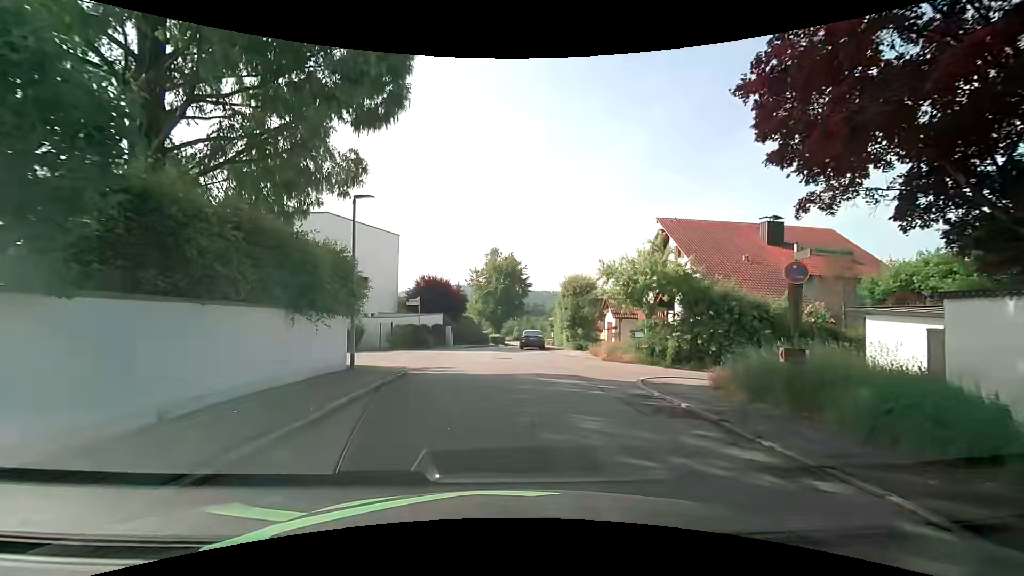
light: Day
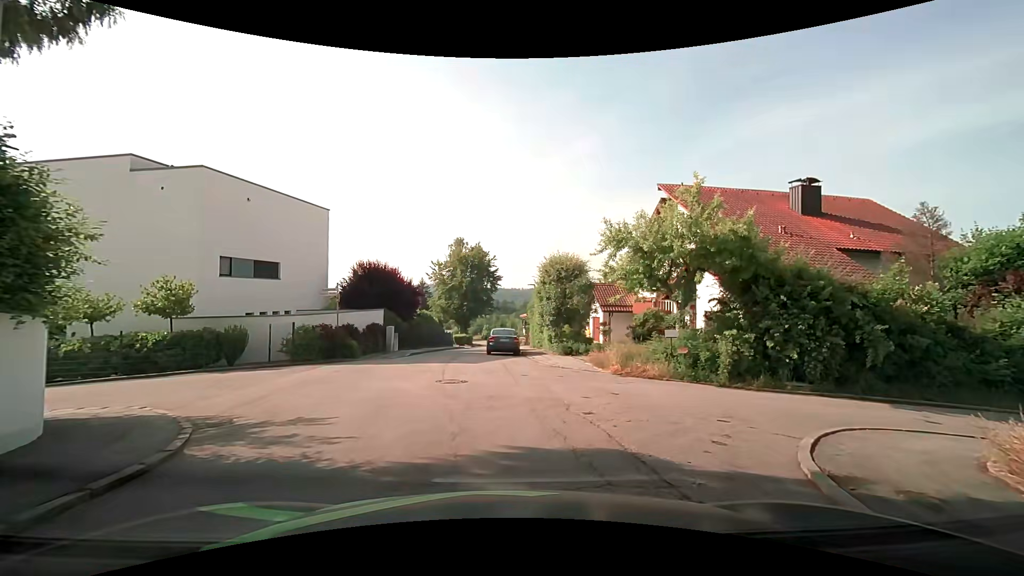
(+0.3, +9.2) m; +3°
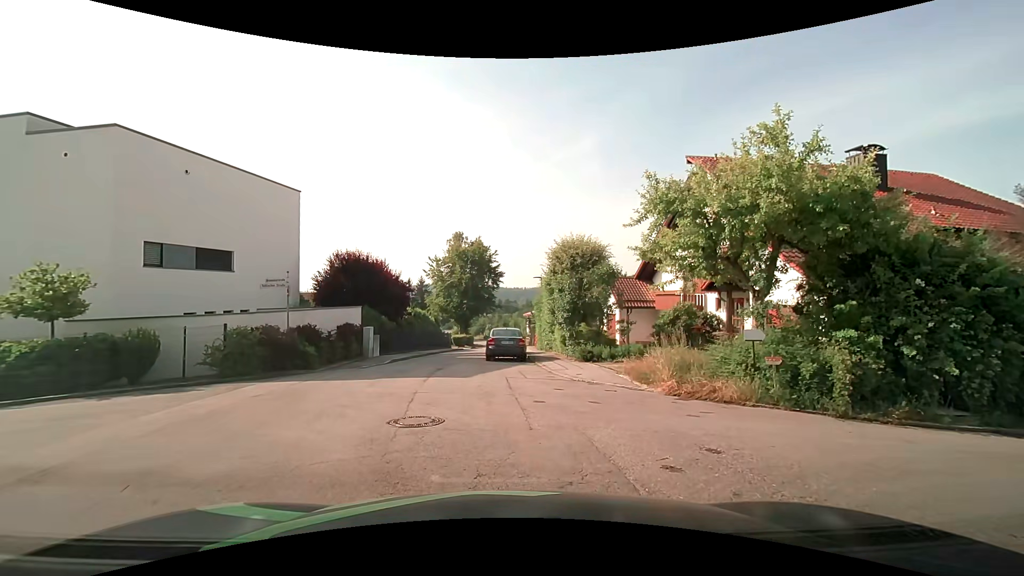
(+0.1, +5.0) m; 0°
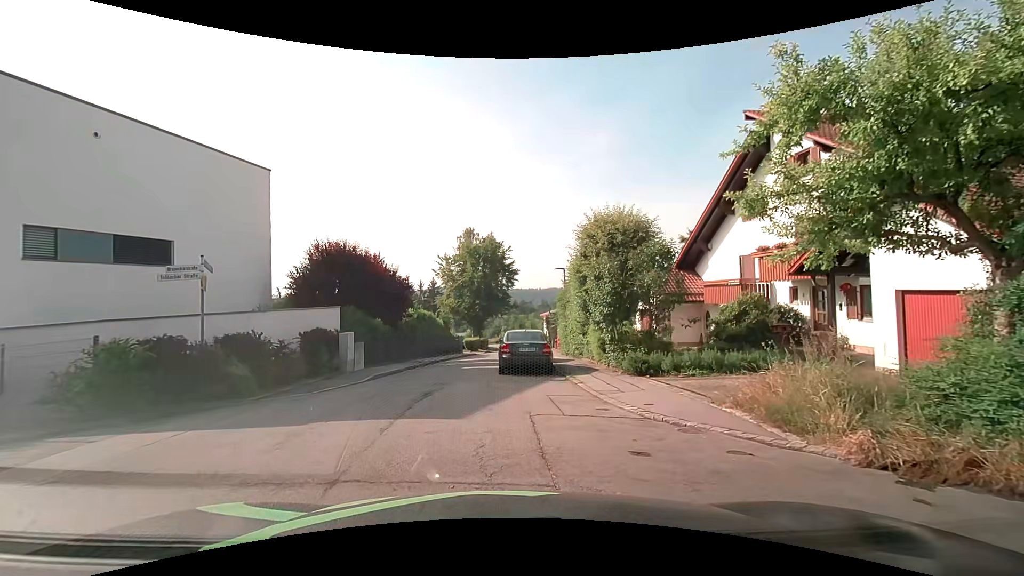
(-0.1, +5.5) m; -1°
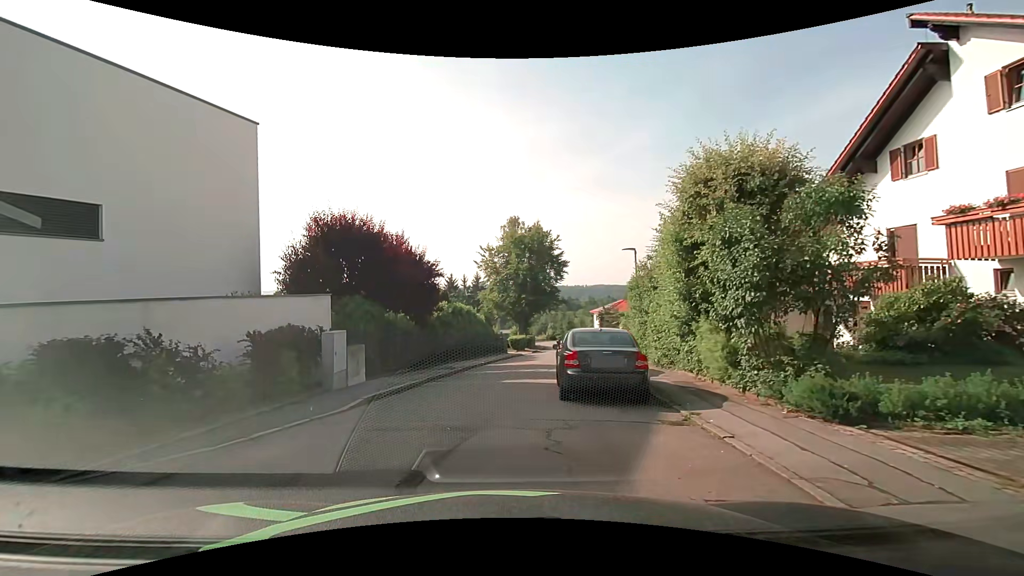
(-0.4, +6.2) m; -6°
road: residential
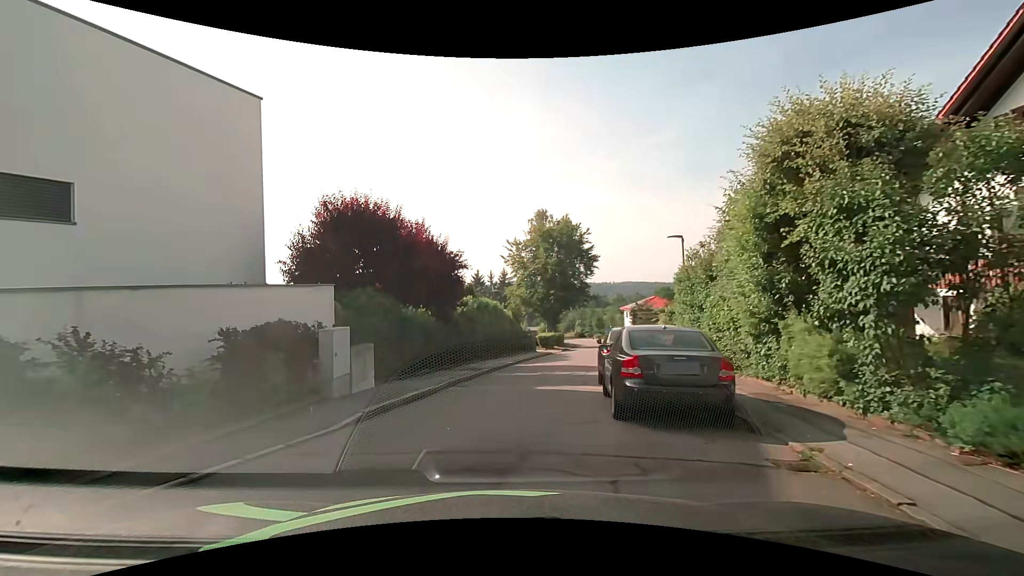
(-0.1, +2.3) m; -4°
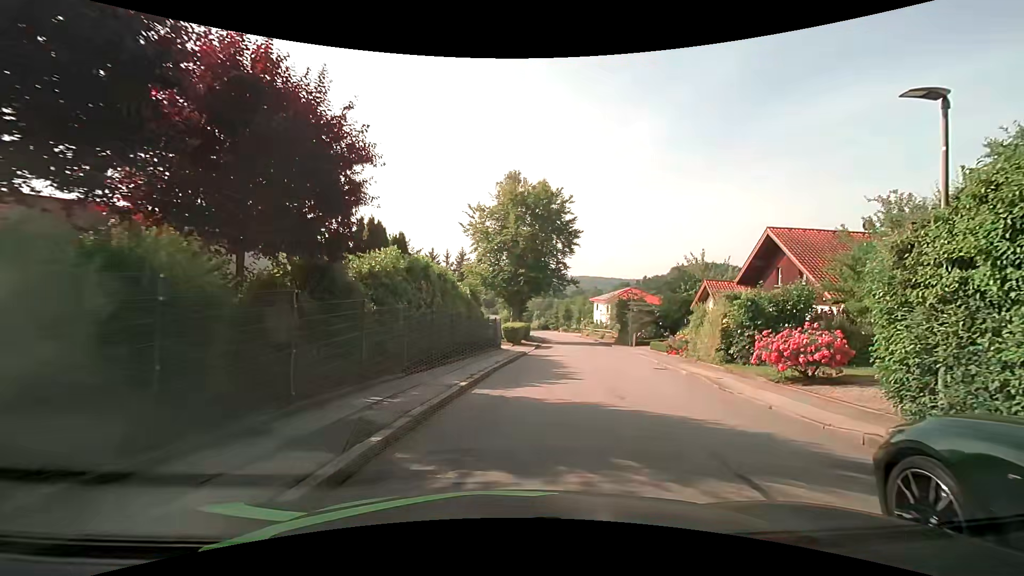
(-0.2, +13.0) m; +5°
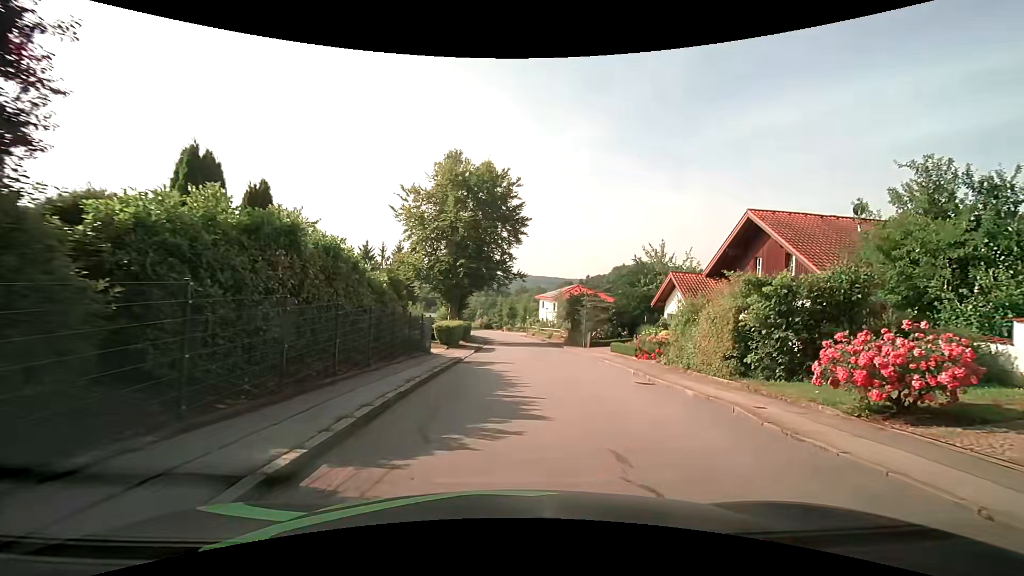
(+0.3, +5.9) m; +7°
(+1, +10) (+2, +20) (+3, +30) (+3, +40) (+2, +50) (+2, +60) (0, +70) (-2, +79) (-6, +89) (-11, +98) m
